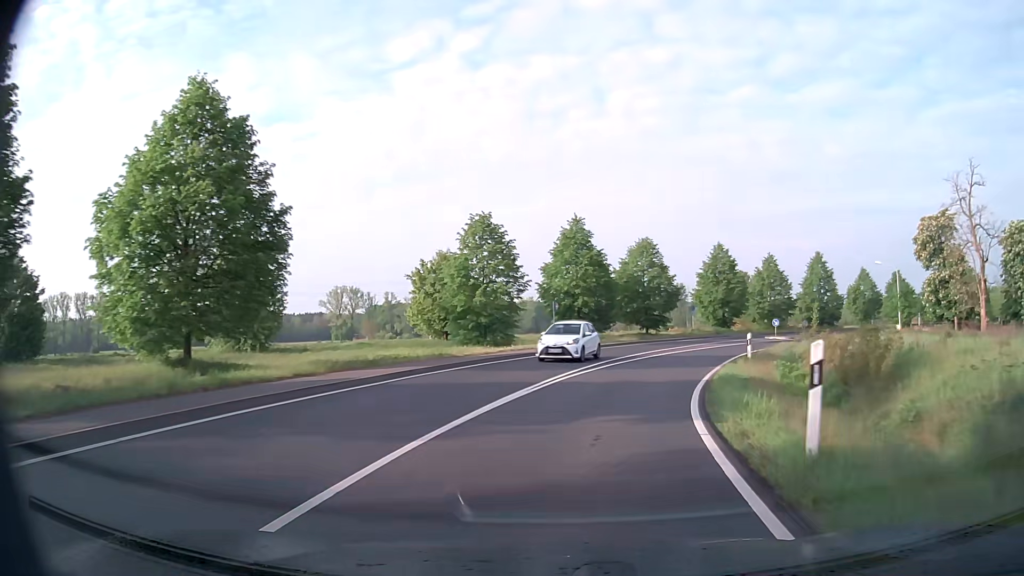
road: secondary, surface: asphalt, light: Day
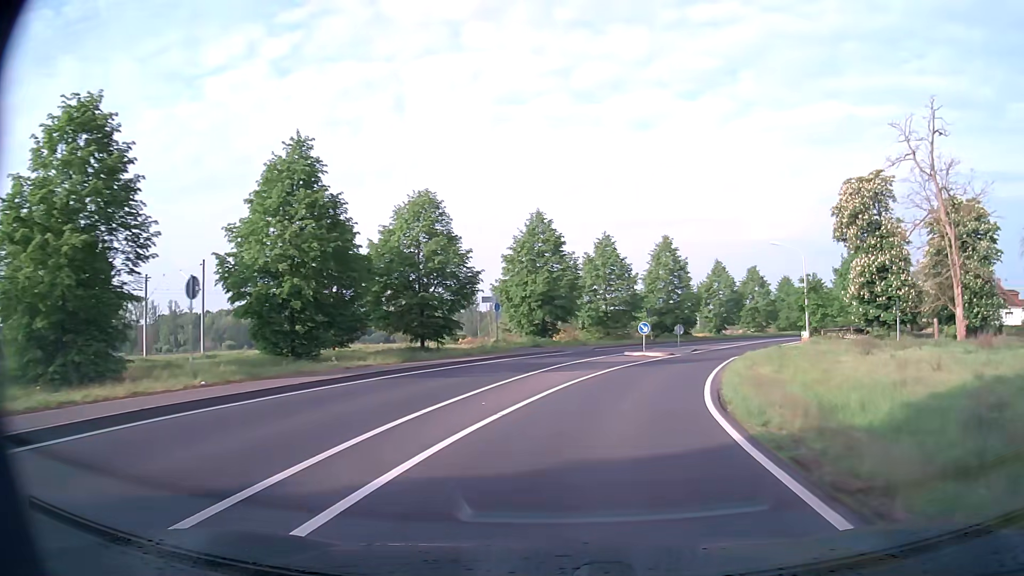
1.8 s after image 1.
(+3.7, +24.1) m; +18°
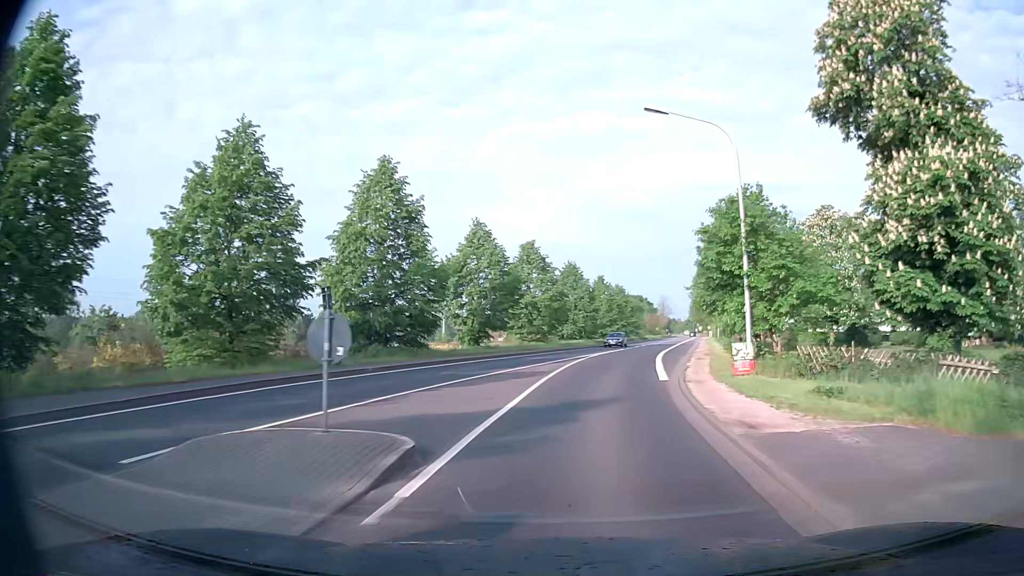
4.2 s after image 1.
(+6.8, +32.8) m; +22°
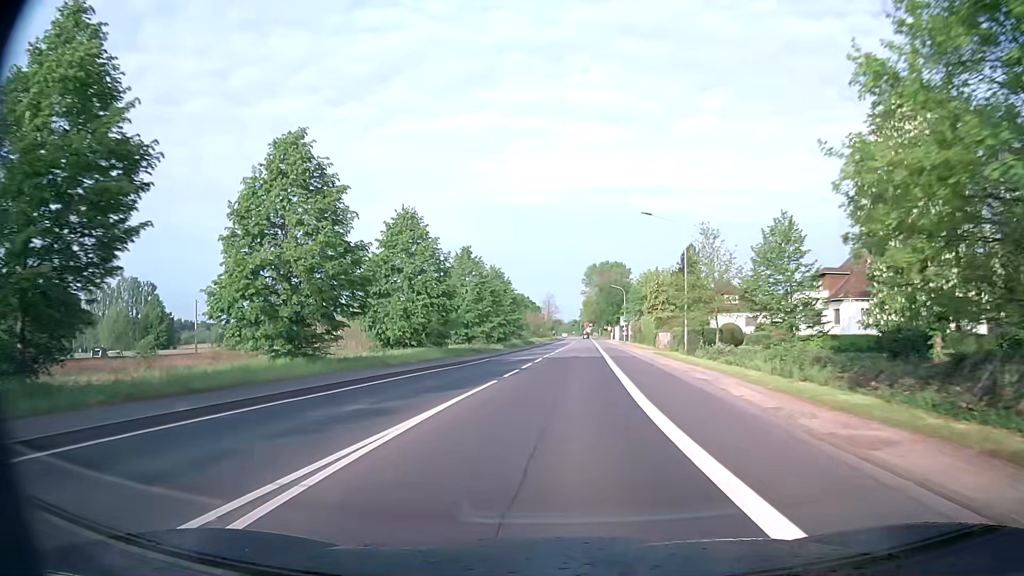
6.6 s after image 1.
(+3.5, +35.2) m; +9°
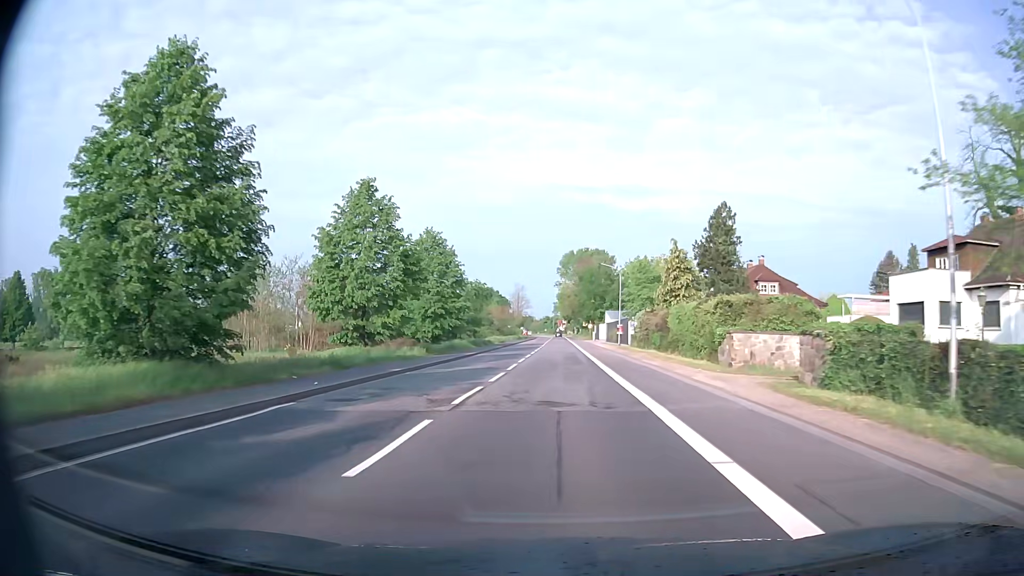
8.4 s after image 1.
(+0.9, +27.2) m; +3°
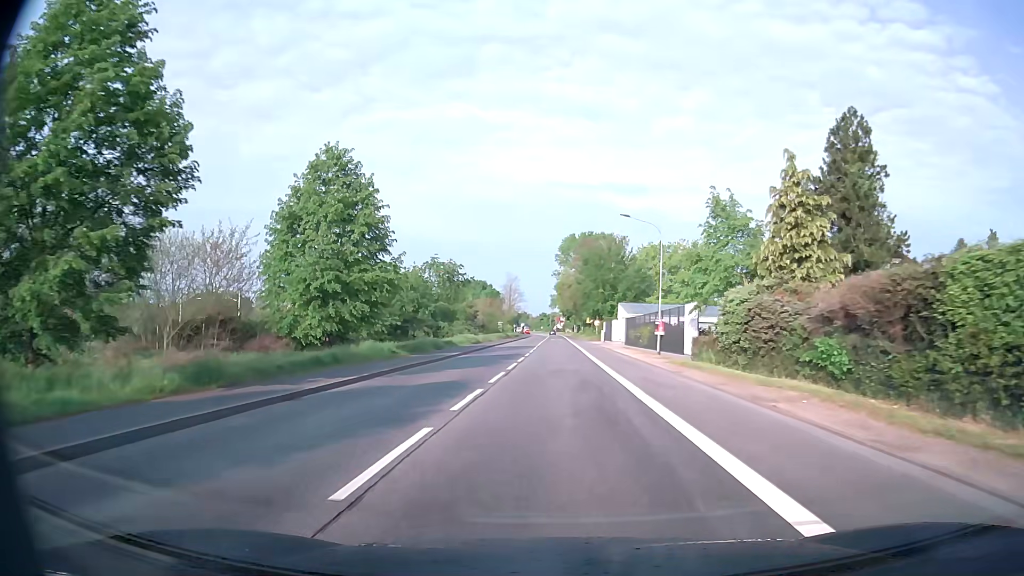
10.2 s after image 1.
(+0.2, +25.4) m; 0°
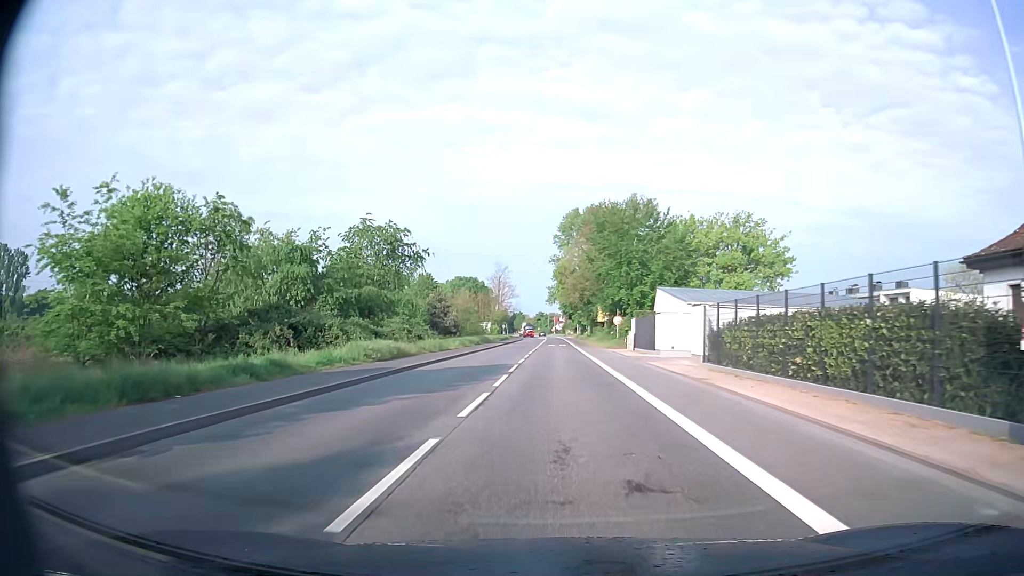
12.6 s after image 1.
(+0.1, +30.8) m; 0°
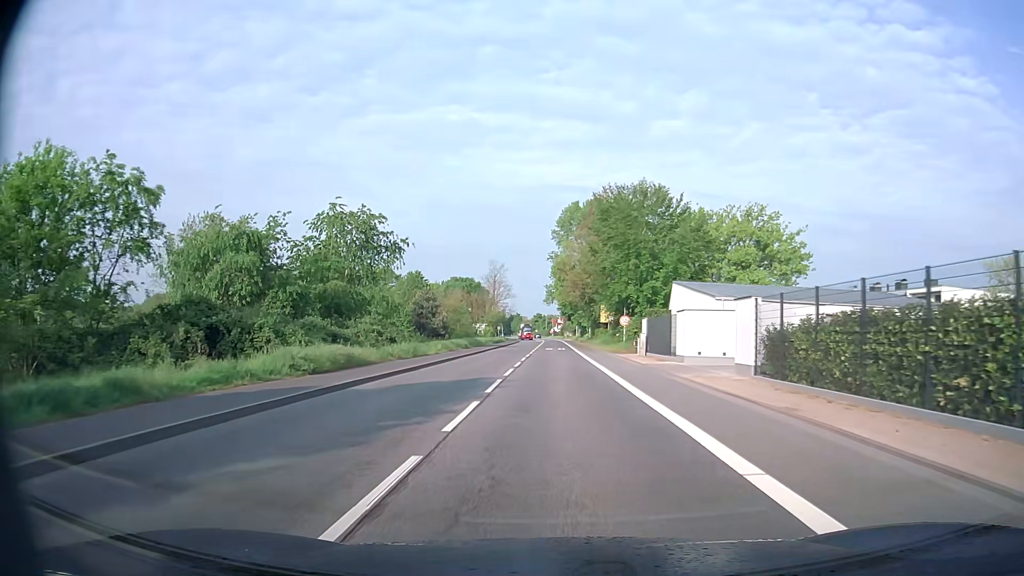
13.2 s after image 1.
(0.0, +7.4) m; 0°
(0, +10) (0, +20) (0, +30) (0, +40) (0, +50) (0, +60) (0, +70) (0, +80) (0, +90) (0, +100) m
